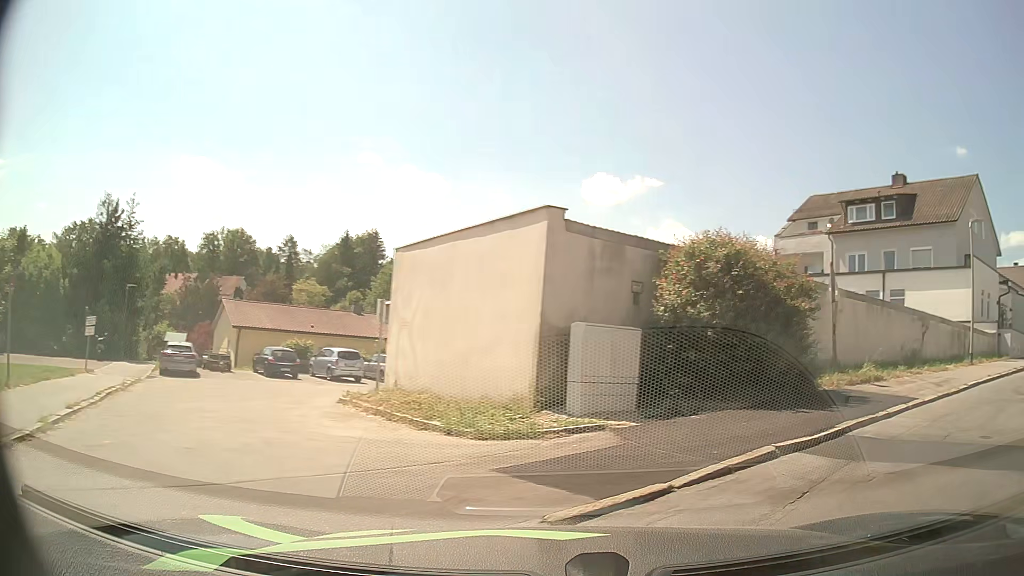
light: Day
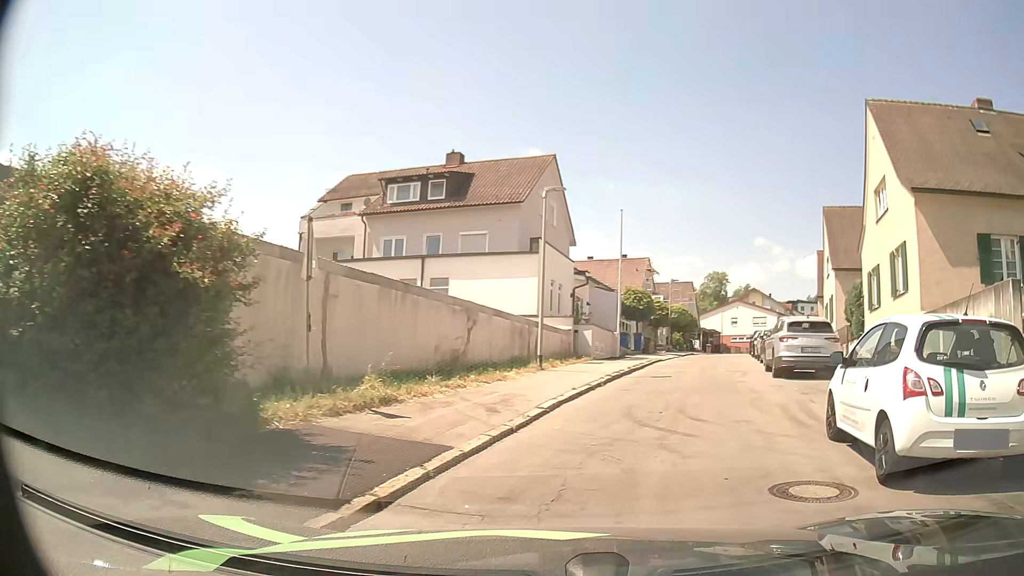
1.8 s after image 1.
(+2.0, +5.3) m; +39°
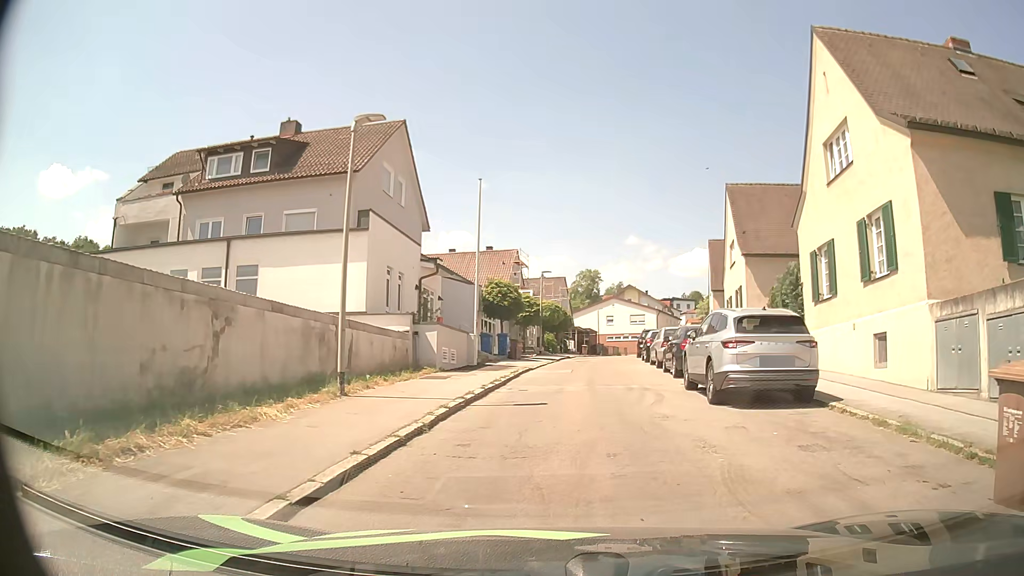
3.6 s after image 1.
(+0.9, +6.7) m; +13°
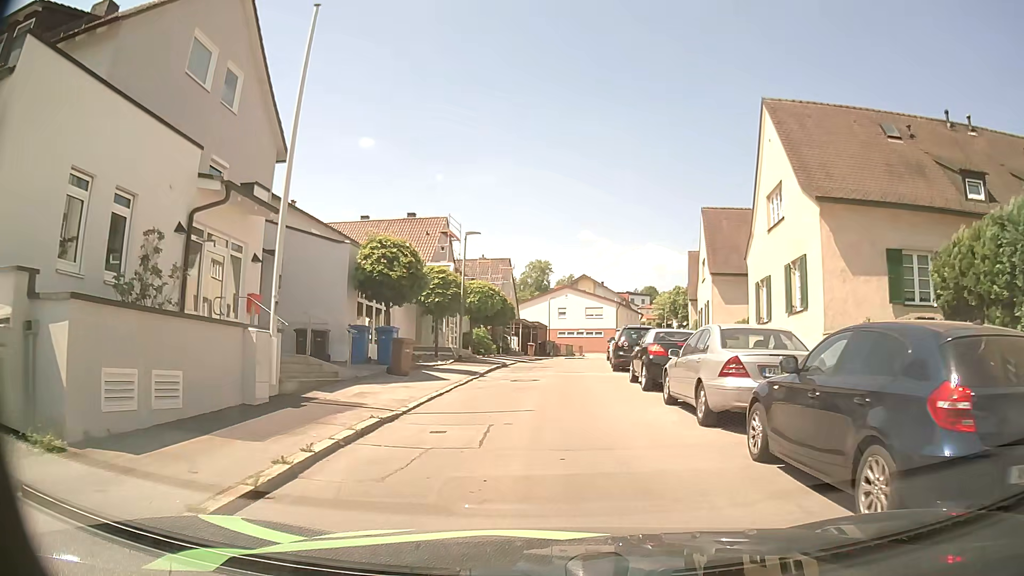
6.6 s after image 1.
(+0.5, +14.2) m; +3°
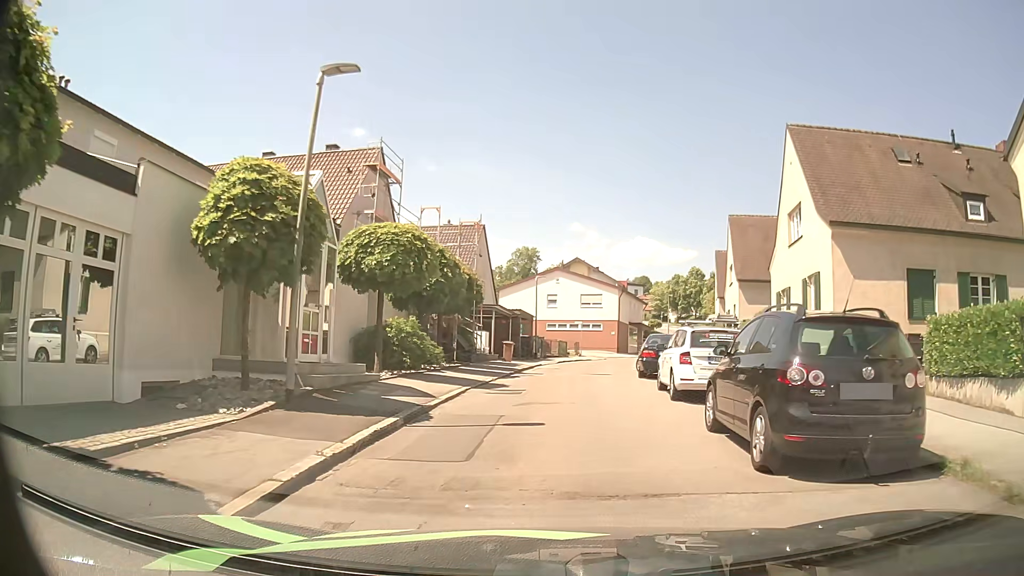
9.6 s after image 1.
(+0.2, +16.4) m; +2°
(0, +10) (+1, +20) (+1, +30) (+3, +40) (+5, +50) (+7, +59) (+10, +69) (+14, +78) (+17, +88) (+22, +96) m
